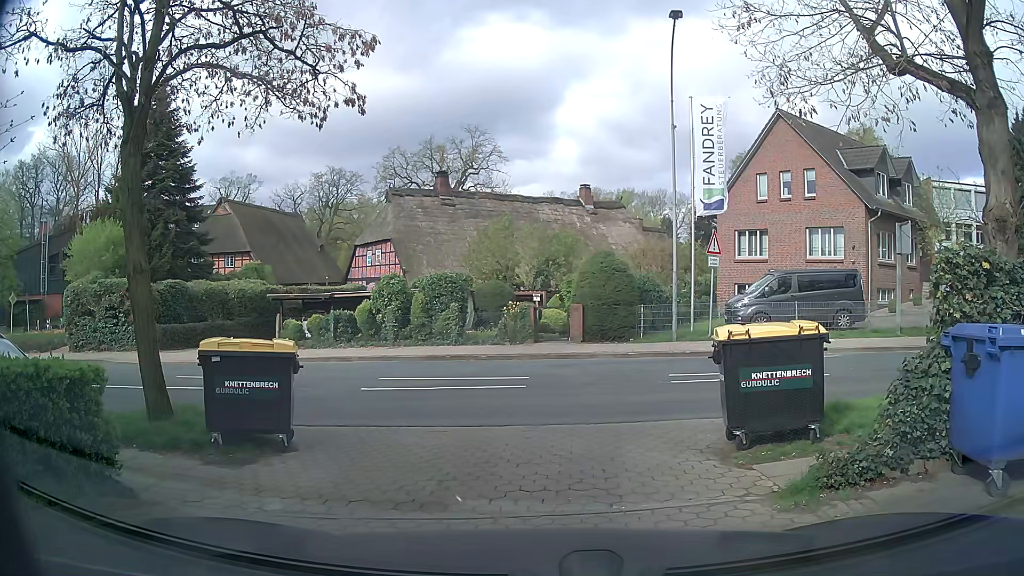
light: Day
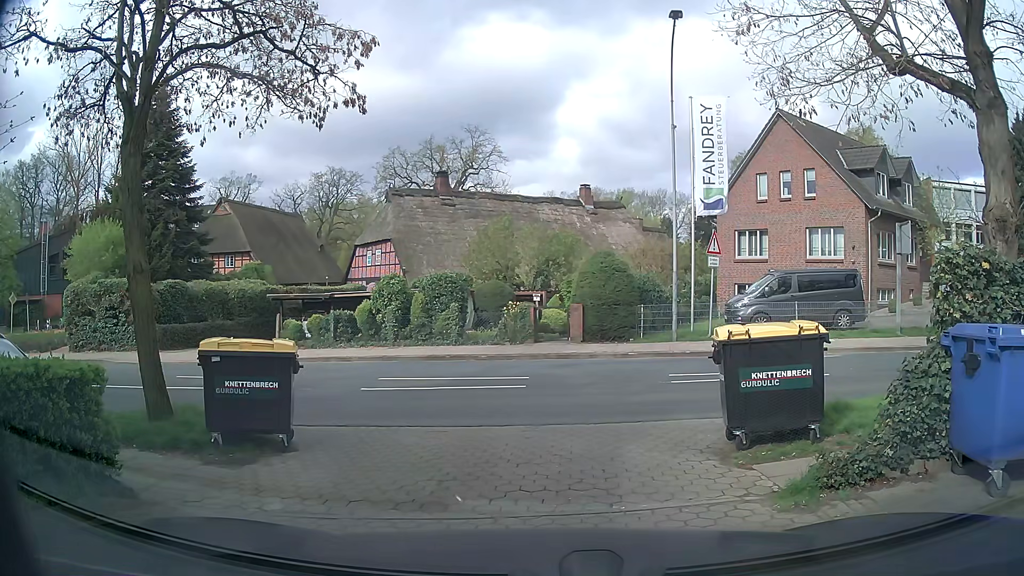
(0.0, 0.0) m; 0°
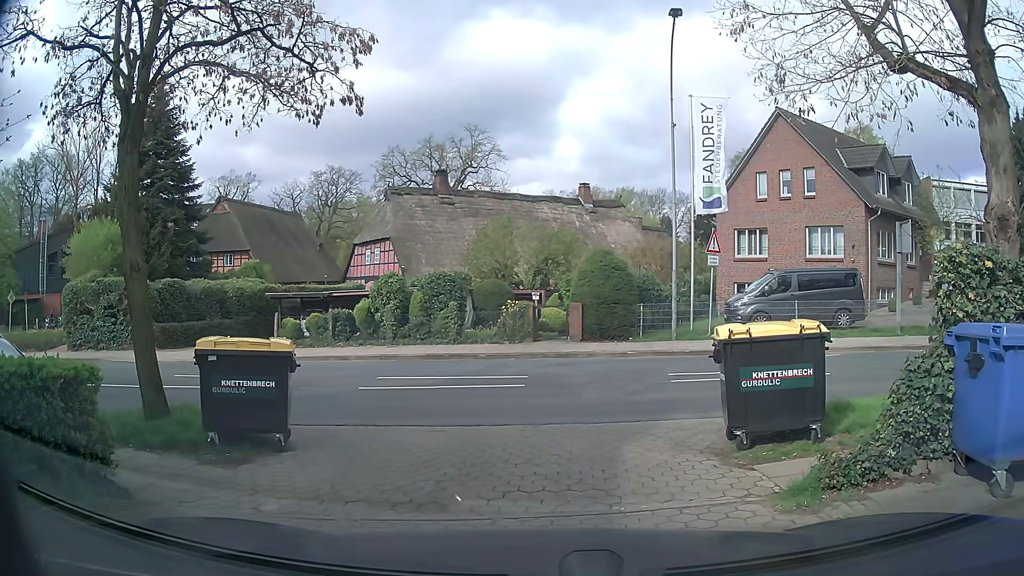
(0.0, 0.0) m; 0°
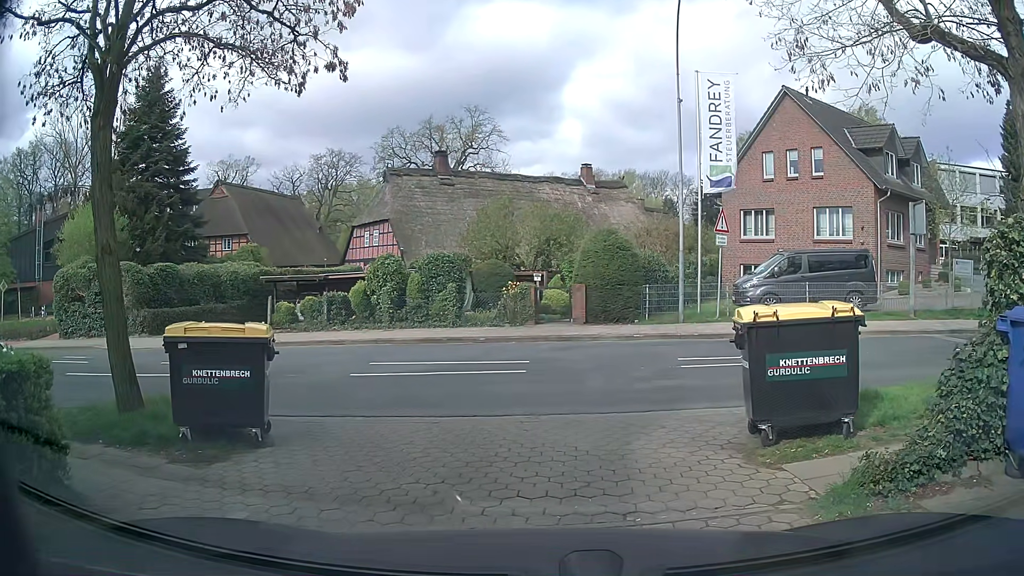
(0.0, +0.8) m; 0°
